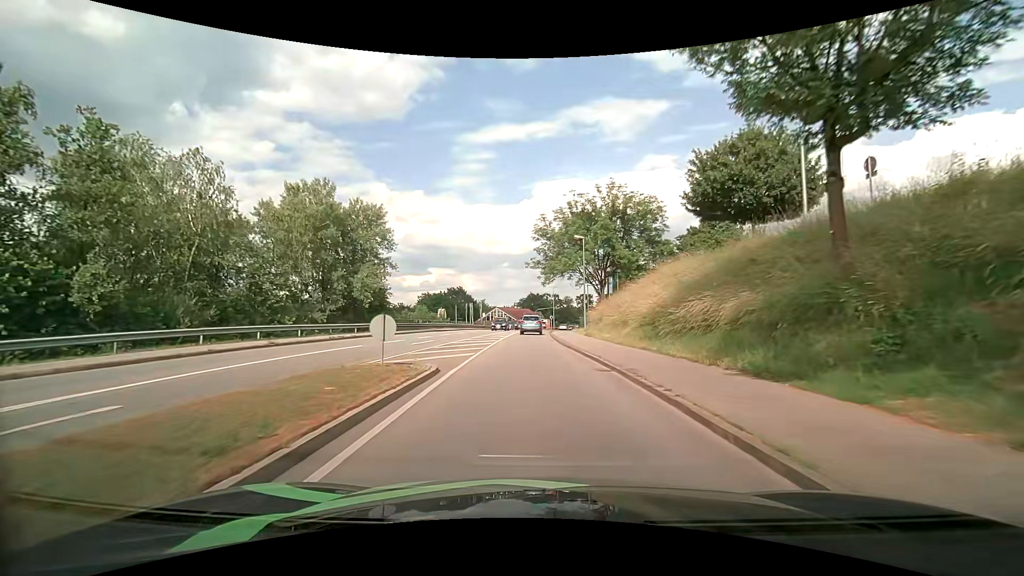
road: tertiary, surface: asphalt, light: Day
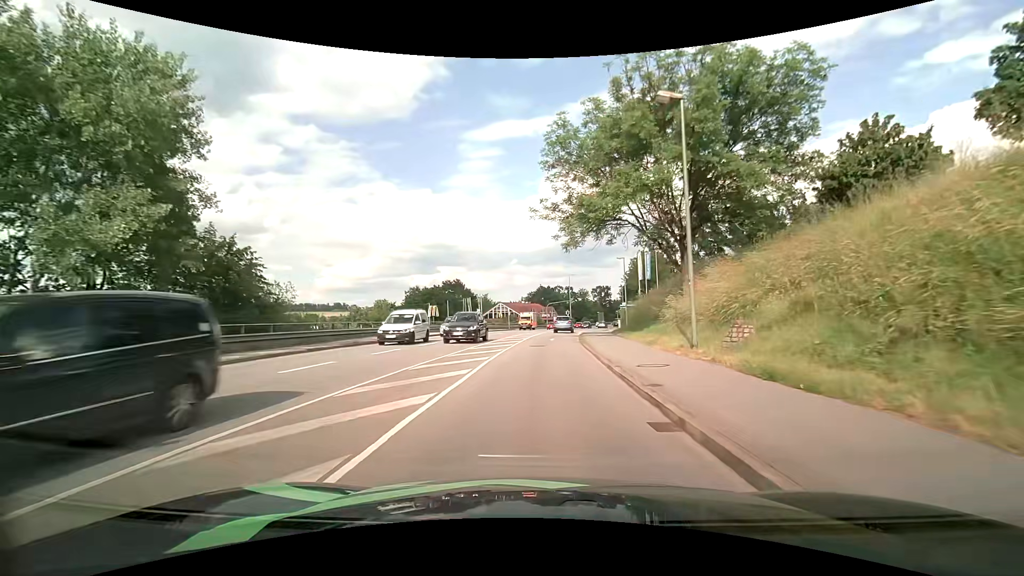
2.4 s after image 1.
(-0.5, +24.9) m; -1°
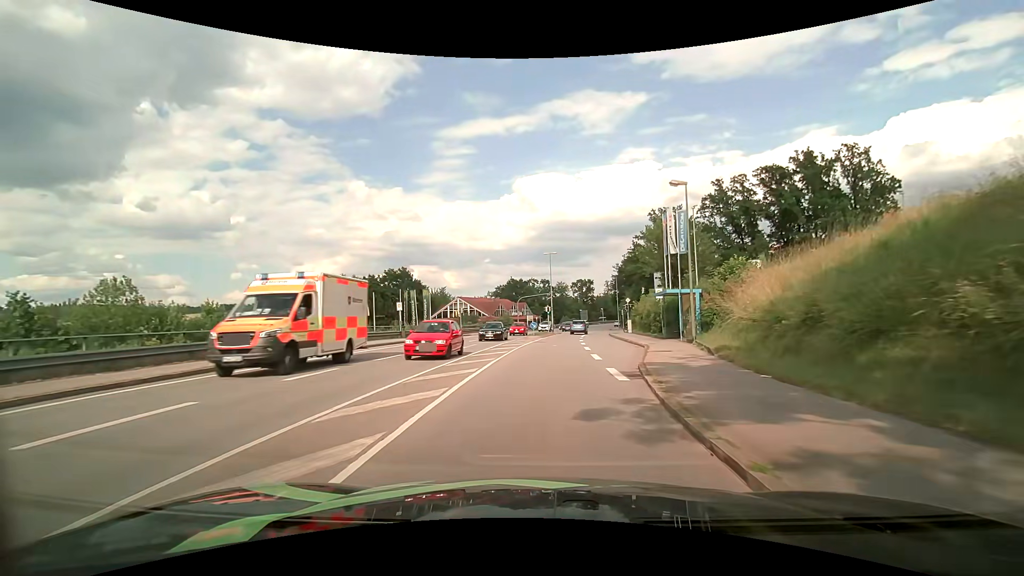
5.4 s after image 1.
(+0.5, +30.5) m; +3°
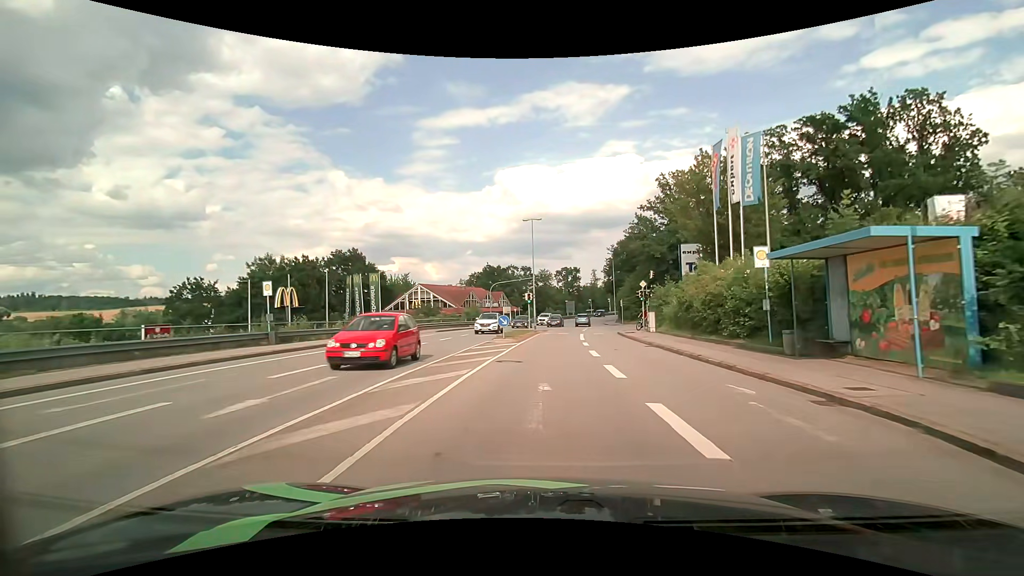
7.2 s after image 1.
(+0.3, +18.4) m; +2°
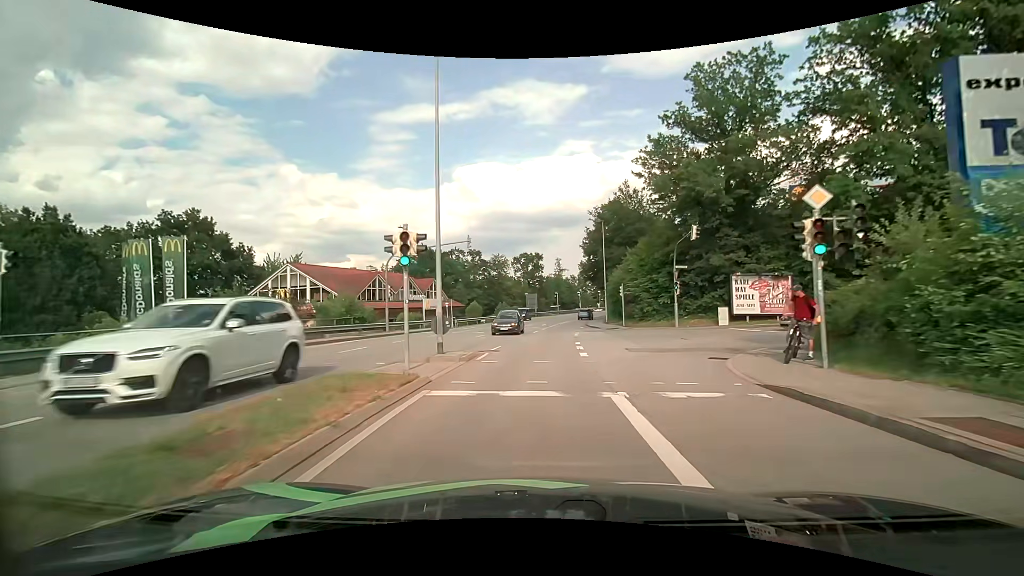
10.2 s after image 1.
(+1.1, +30.7) m; +5°
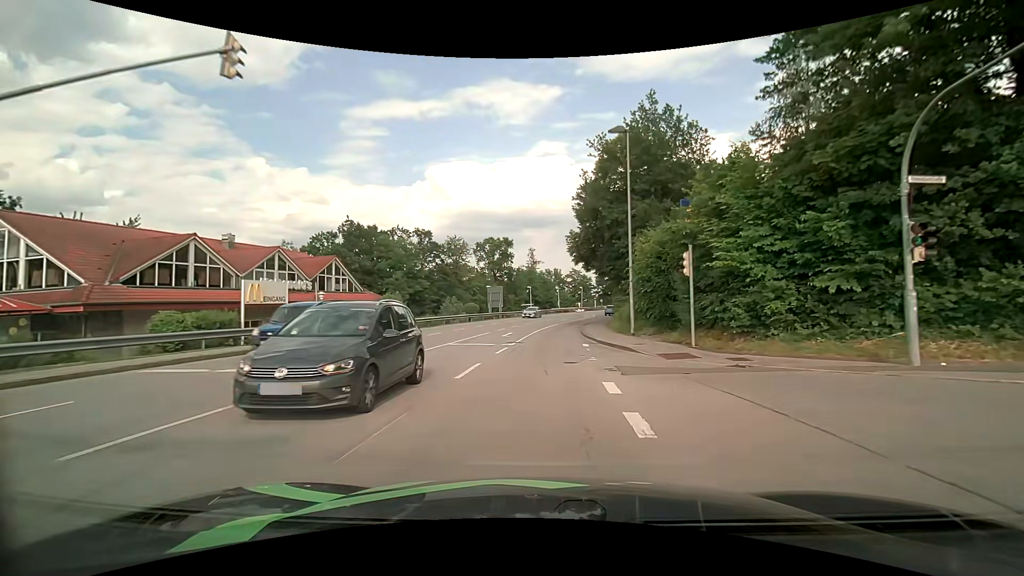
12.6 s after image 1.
(+0.6, +24.8) m; +3°
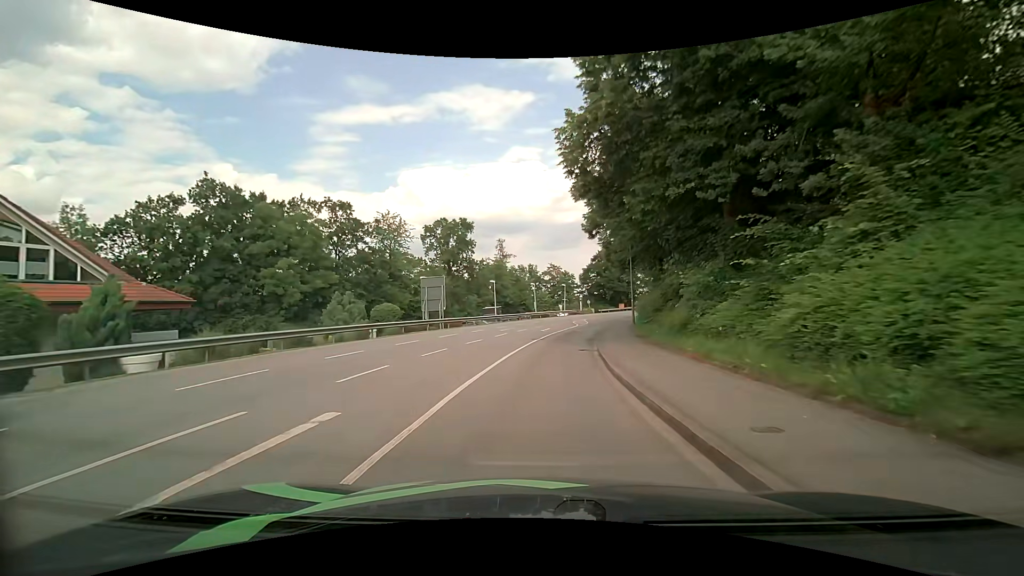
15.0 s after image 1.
(+0.6, +24.3) m; +2°
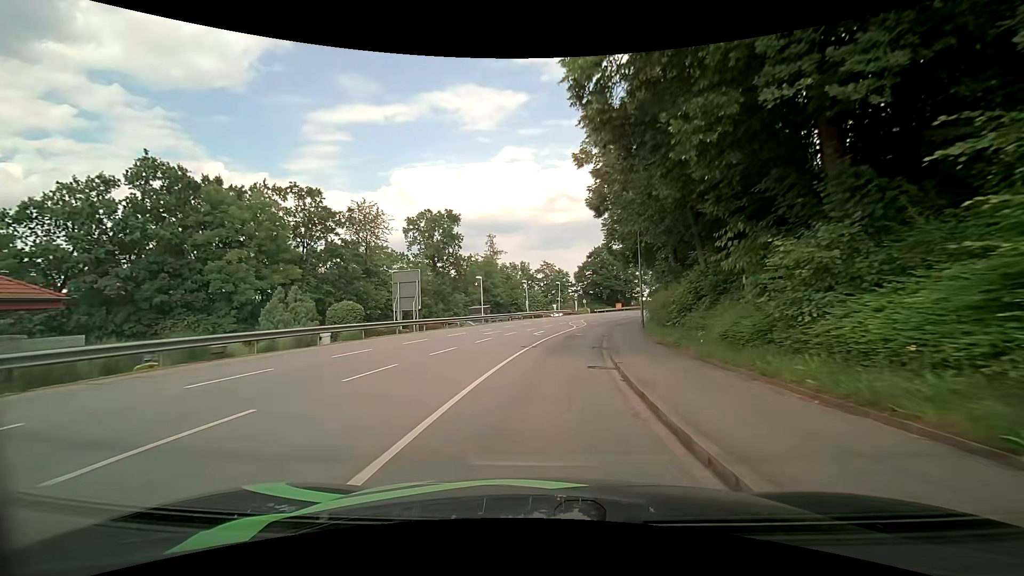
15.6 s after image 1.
(+0.1, +5.8) m; +1°
(0, +10) (+1, +20) (+3, +30) (+5, +40) (+7, +49) (+10, +59) (+14, +68) (+18, +77) (+22, +86) (+26, +95) m
